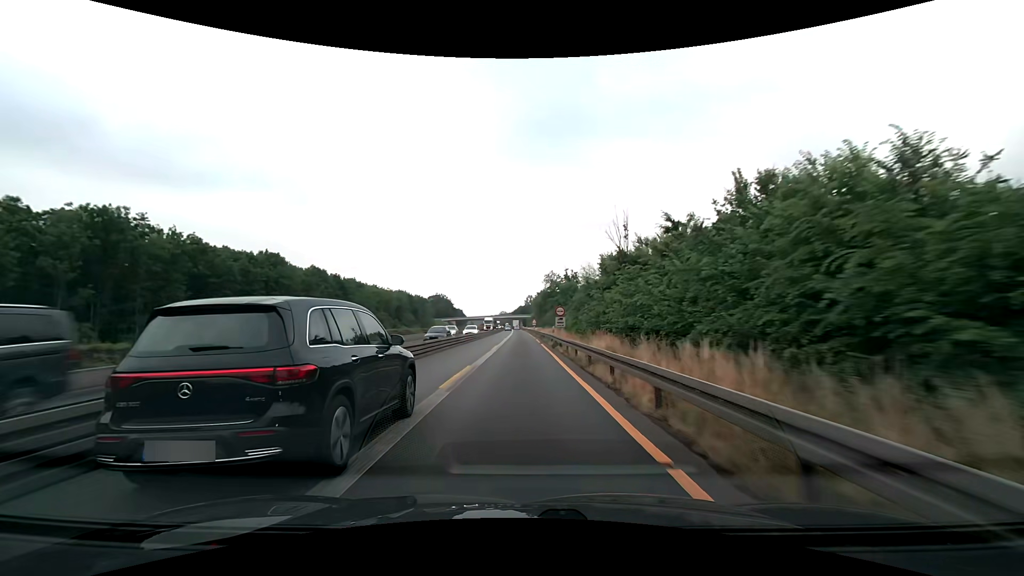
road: motorway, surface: asphalt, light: Day
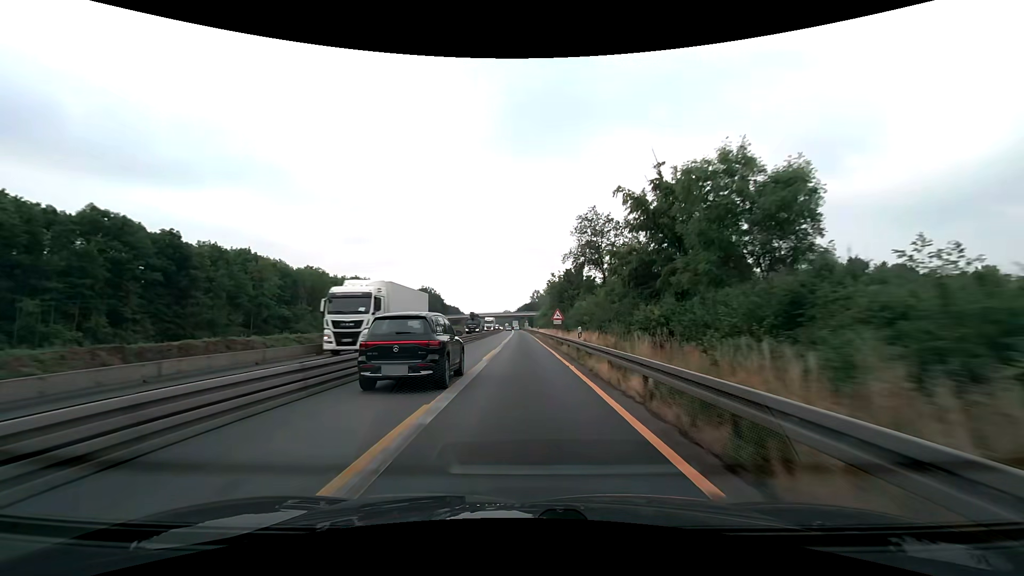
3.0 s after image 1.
(-0.5, +62.6) m; -1°
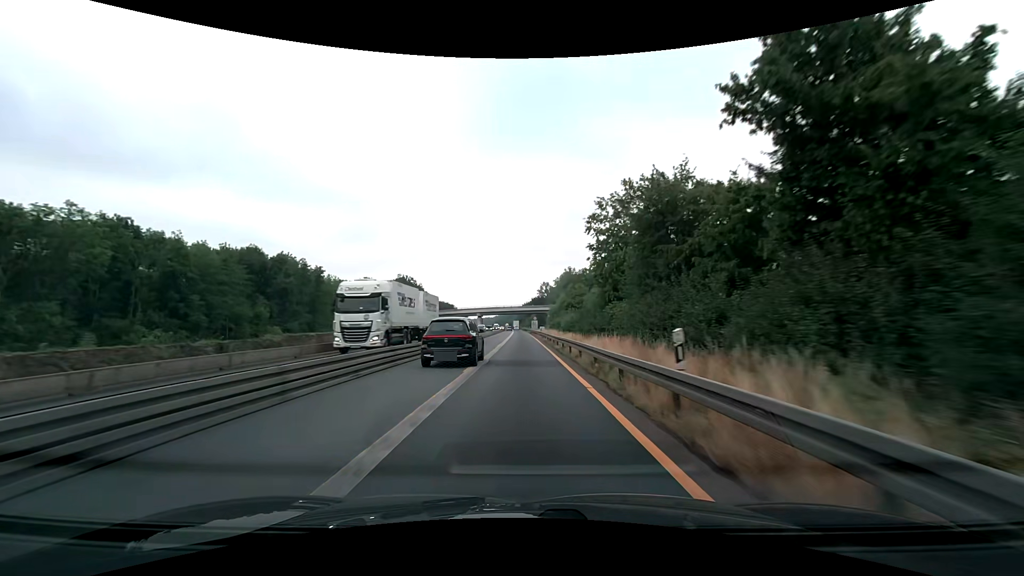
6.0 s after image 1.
(-0.2, +62.7) m; -1°
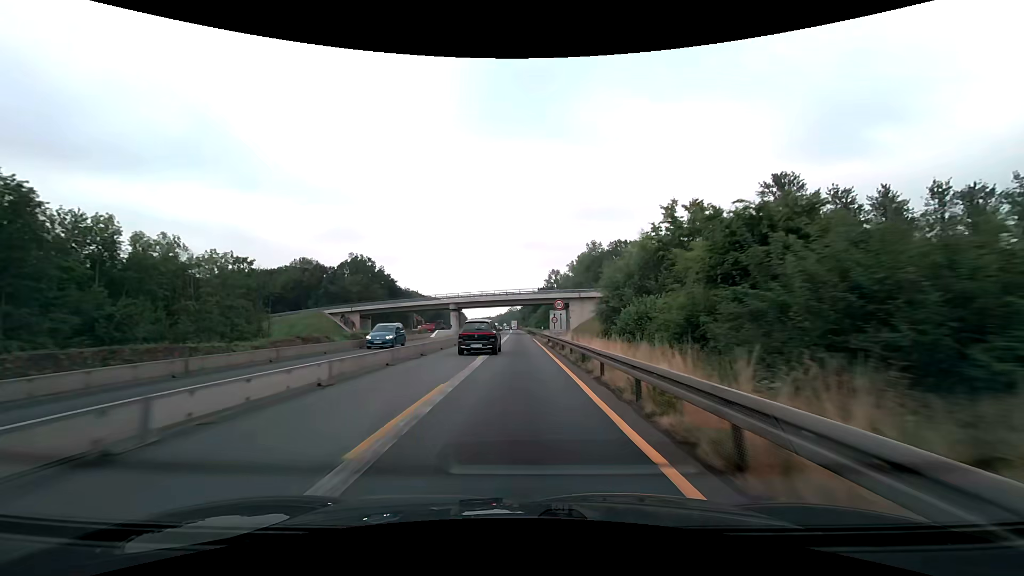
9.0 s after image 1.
(-0.2, +62.5) m; 0°
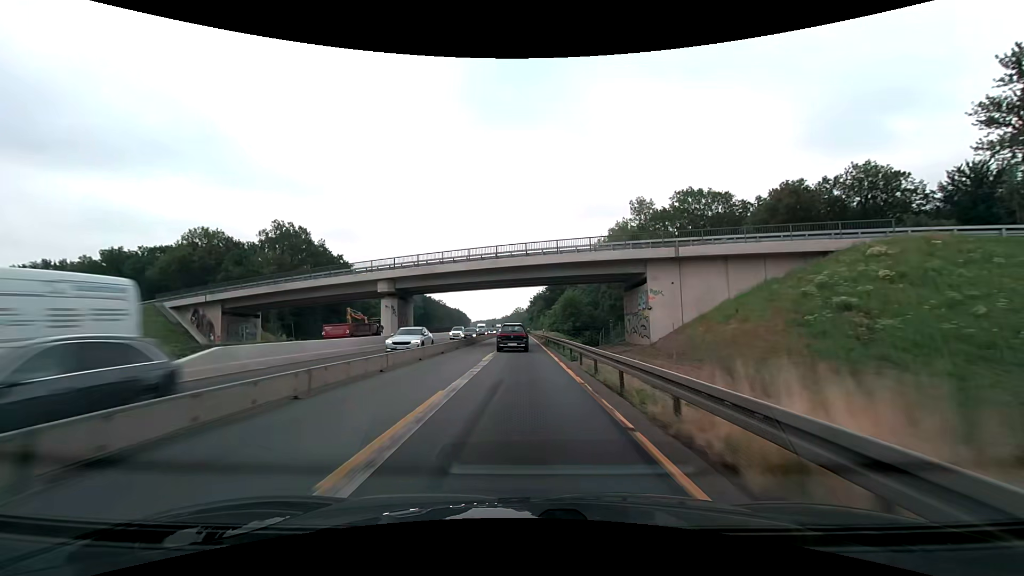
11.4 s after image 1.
(-0.4, +50.0) m; -1°
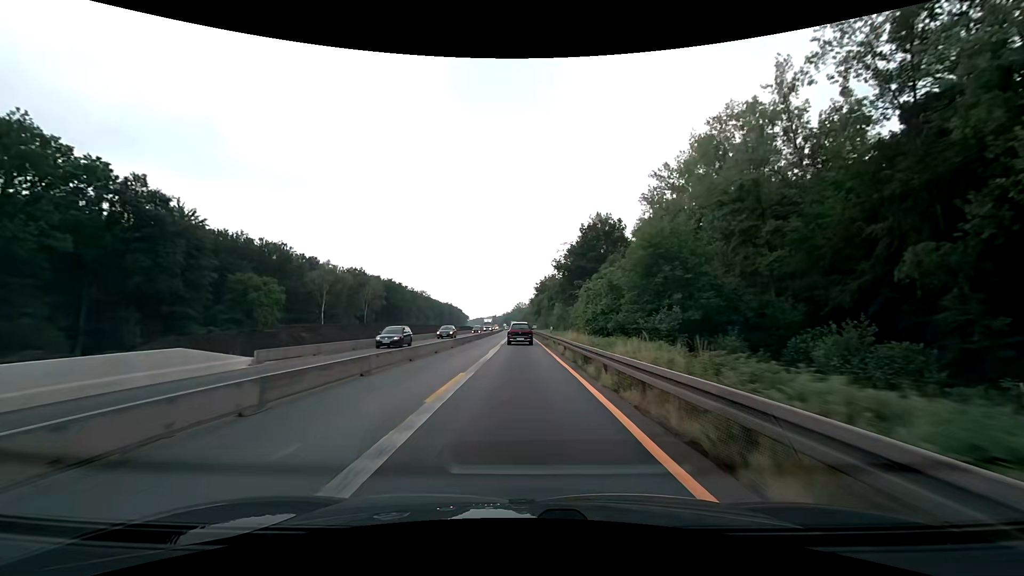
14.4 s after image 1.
(-0.2, +62.4) m; 0°
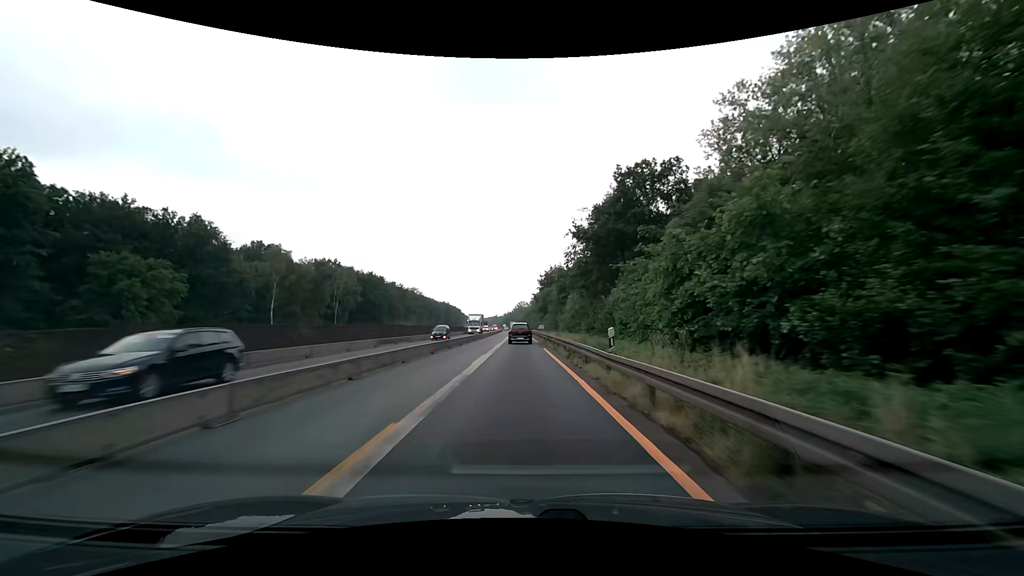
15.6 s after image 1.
(0.0, +24.9) m; 0°
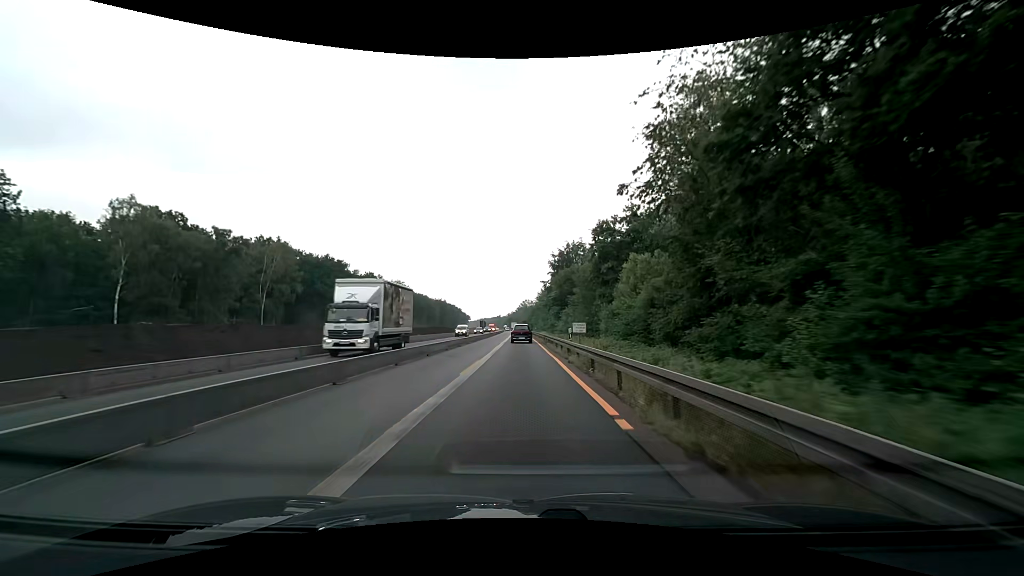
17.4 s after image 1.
(-0.2, +37.4) m; 0°
(0, +10) (0, +20) (0, +30) (0, +40) (-1, +50) (-1, +60) (-1, +70) (-1, +80) (-1, +90) (-1, +100) m
